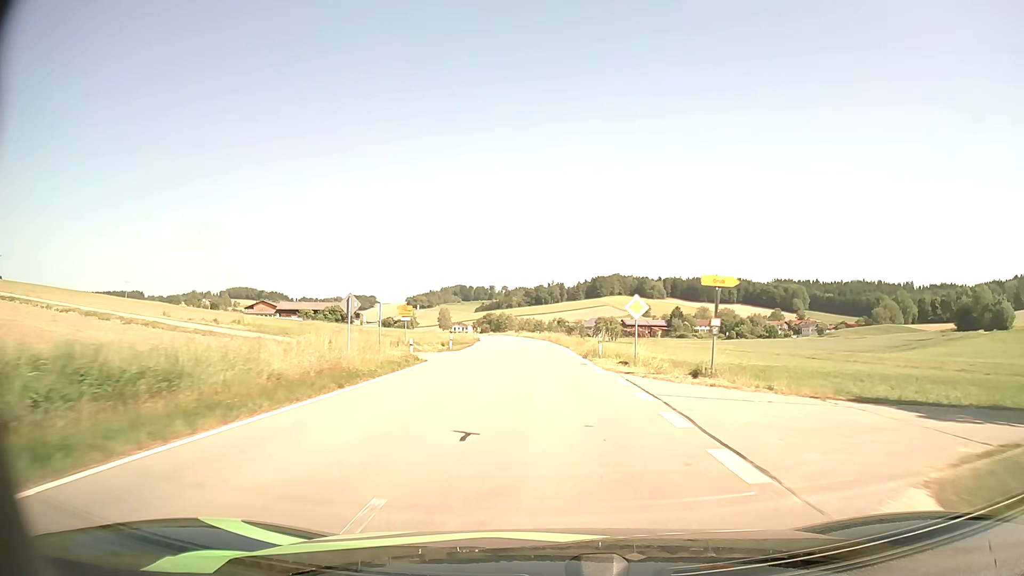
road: tertiary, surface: asphalt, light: Day
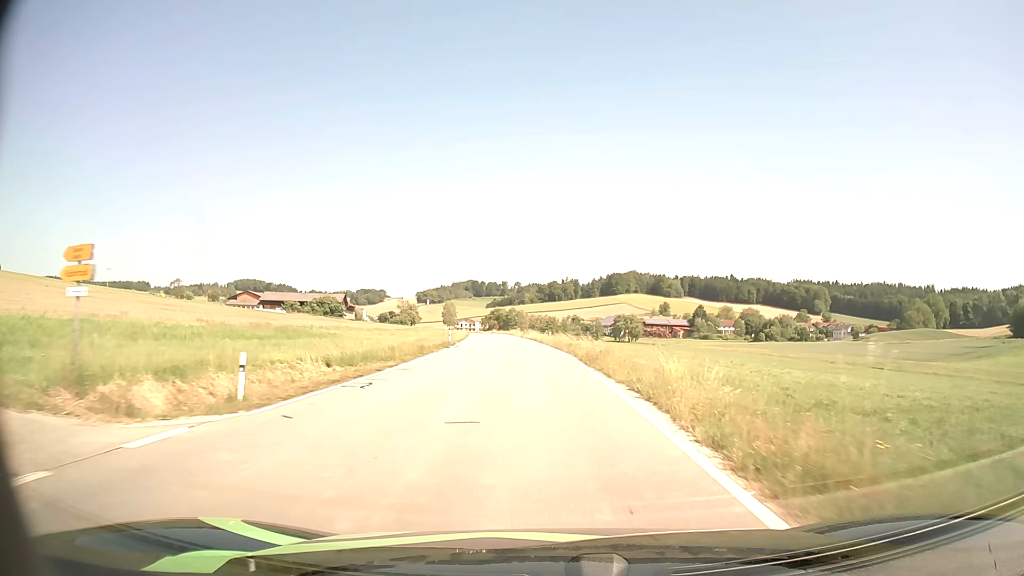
(-0.3, +28.8) m; -1°
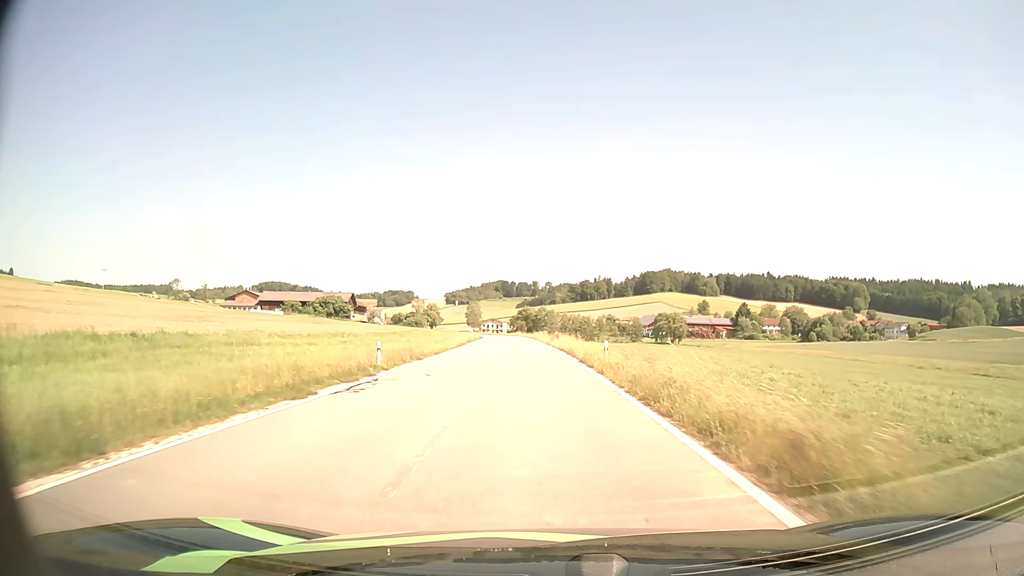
(-0.5, +27.6) m; -3°
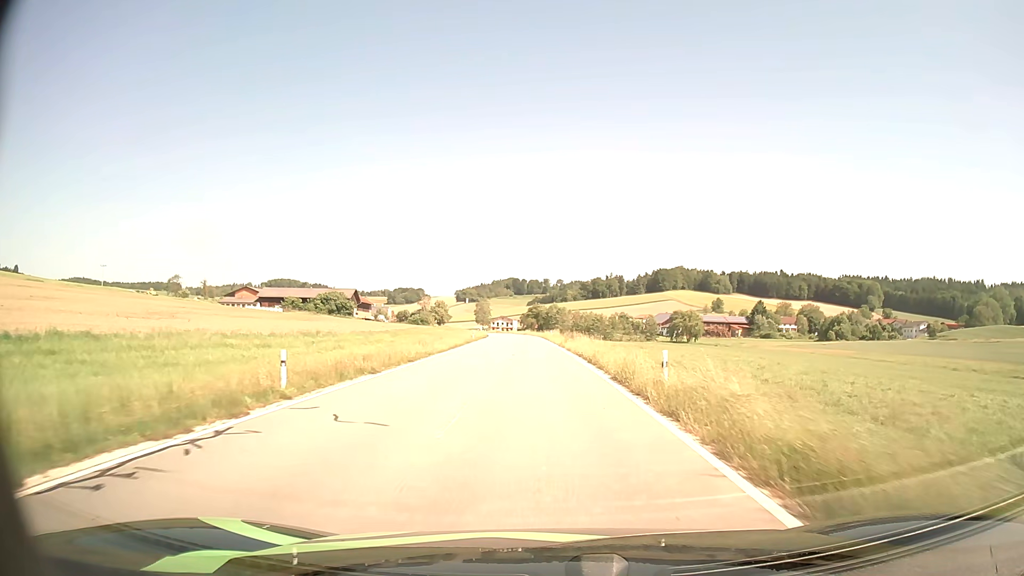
(-0.1, +9.0) m; -1°
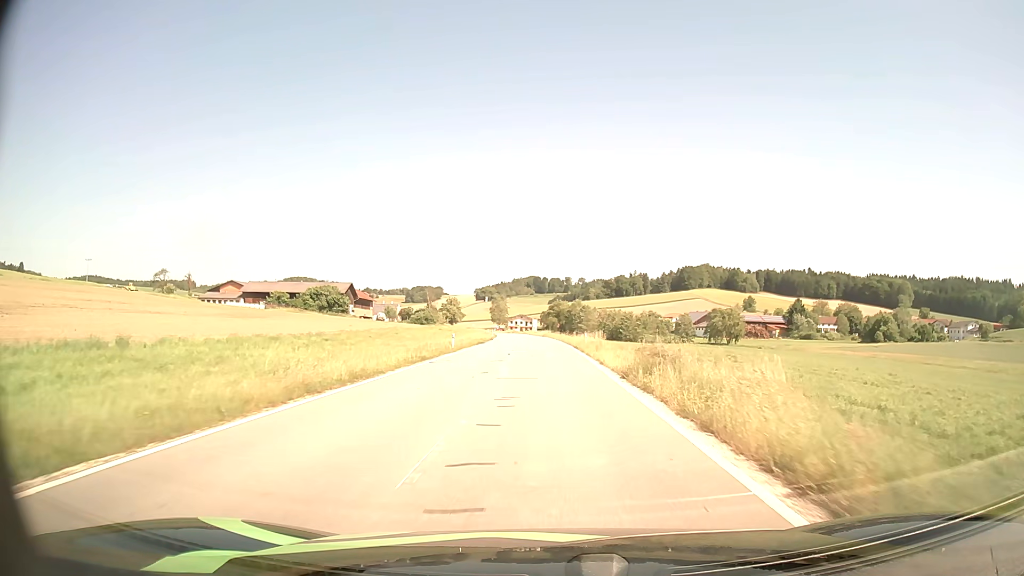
(-0.6, +26.7) m; -2°
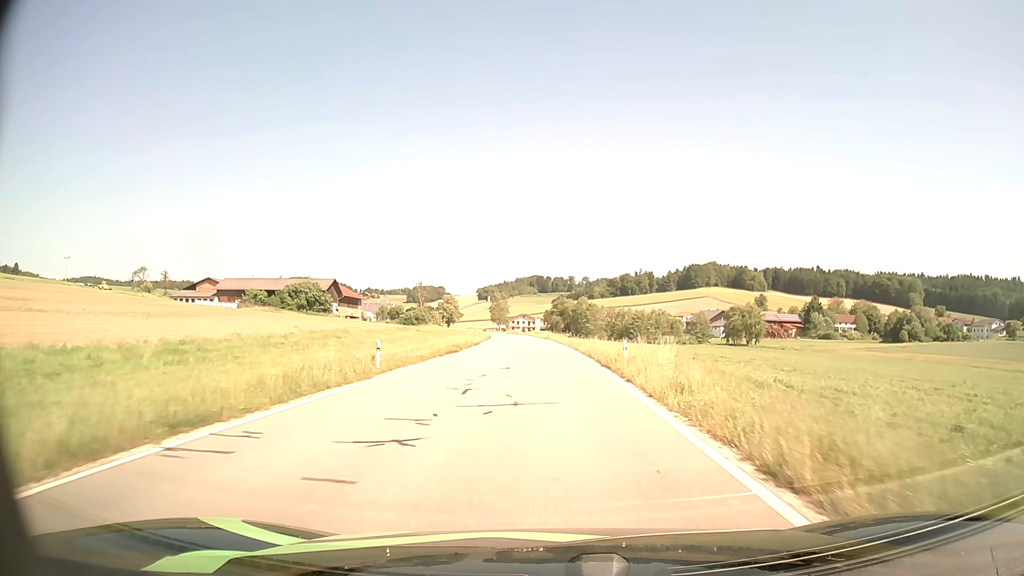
(0.0, +17.6) m; 0°
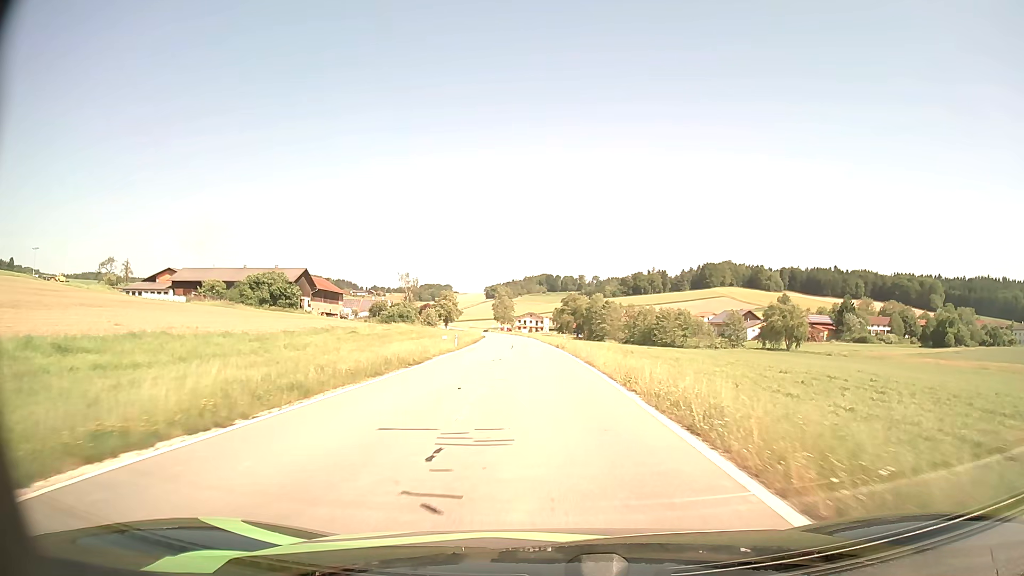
(-0.1, +26.4) m; -1°
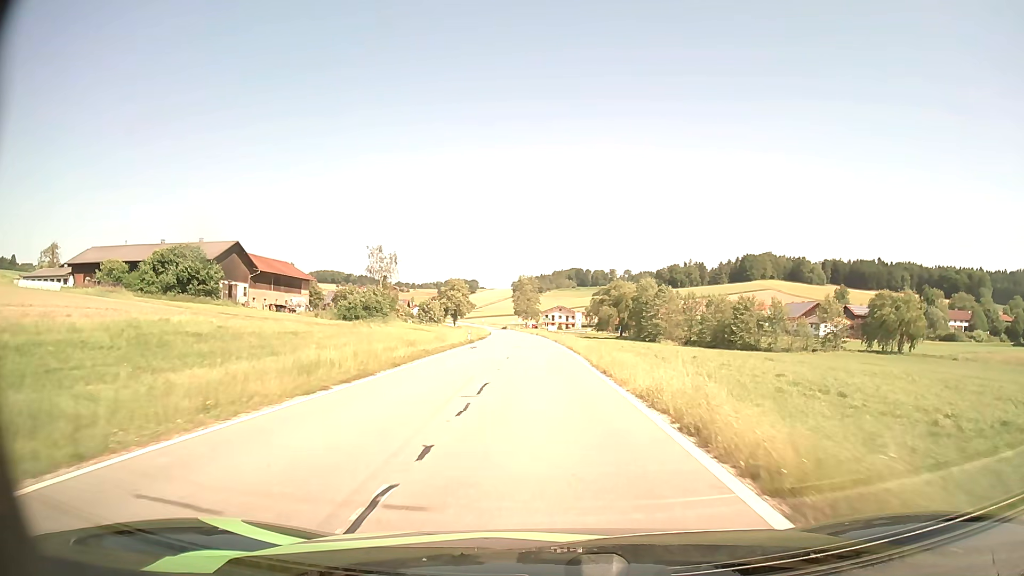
(-0.9, +45.0) m; -2°
(0, +10) (0, +20) (0, +30) (-1, +40) (-1, +50) (-2, +60) (-2, +70) (-3, +80) (-3, +90) (-4, +100) m
